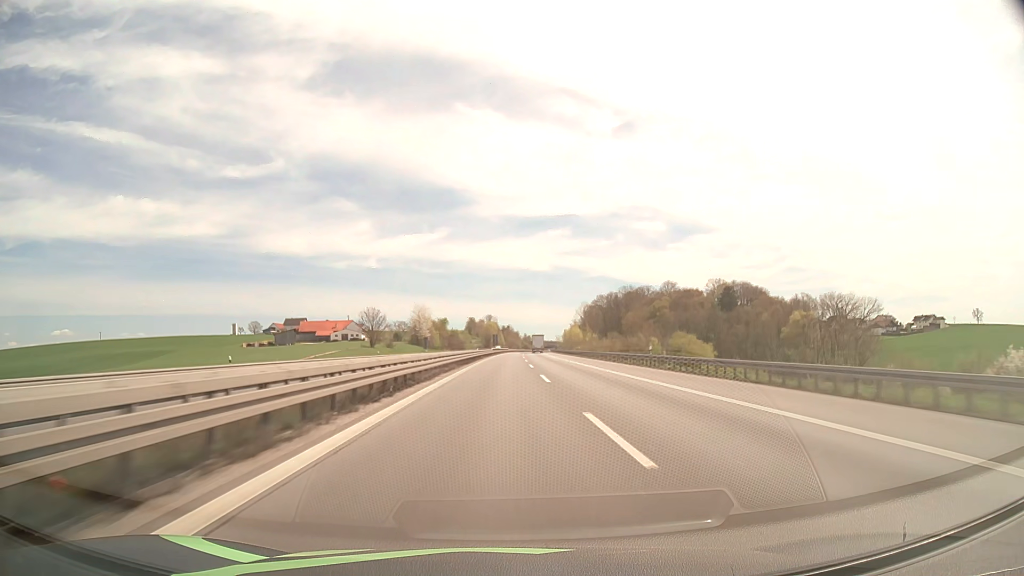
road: motorway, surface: asphalt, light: Day
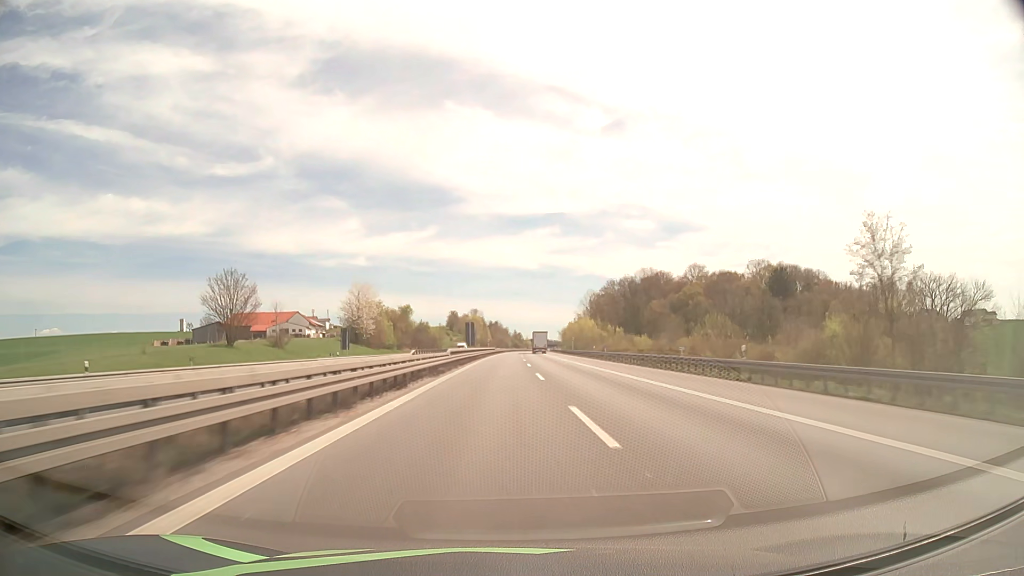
(+0.5, +69.2) m; +1°
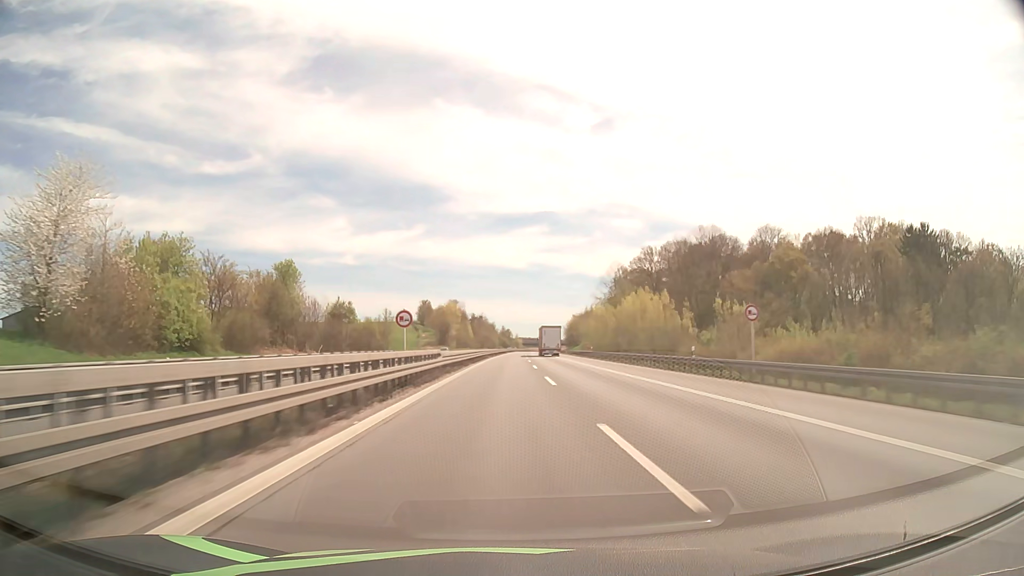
(+0.7, +91.6) m; +1°
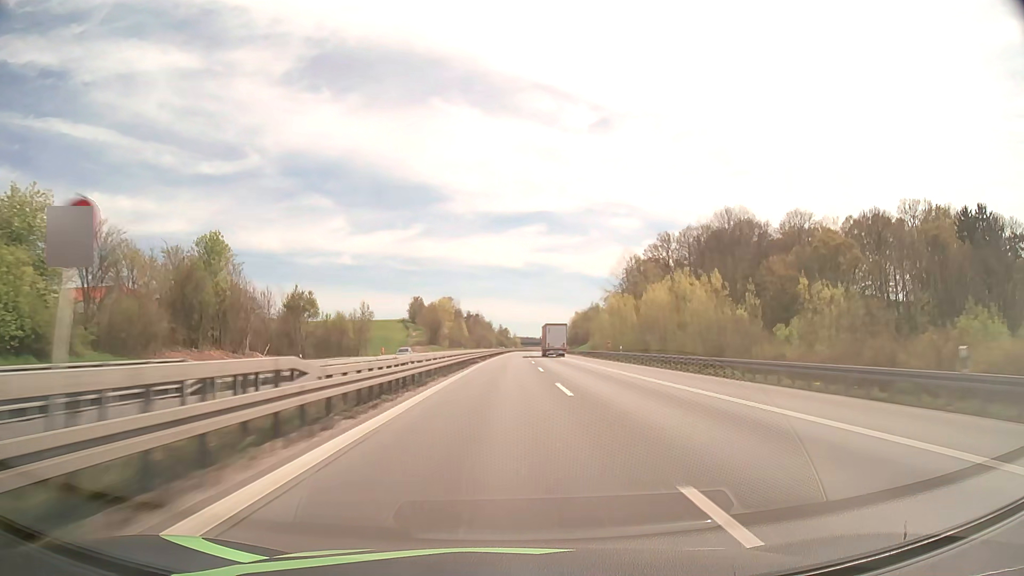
(+0.1, +22.8) m; 0°
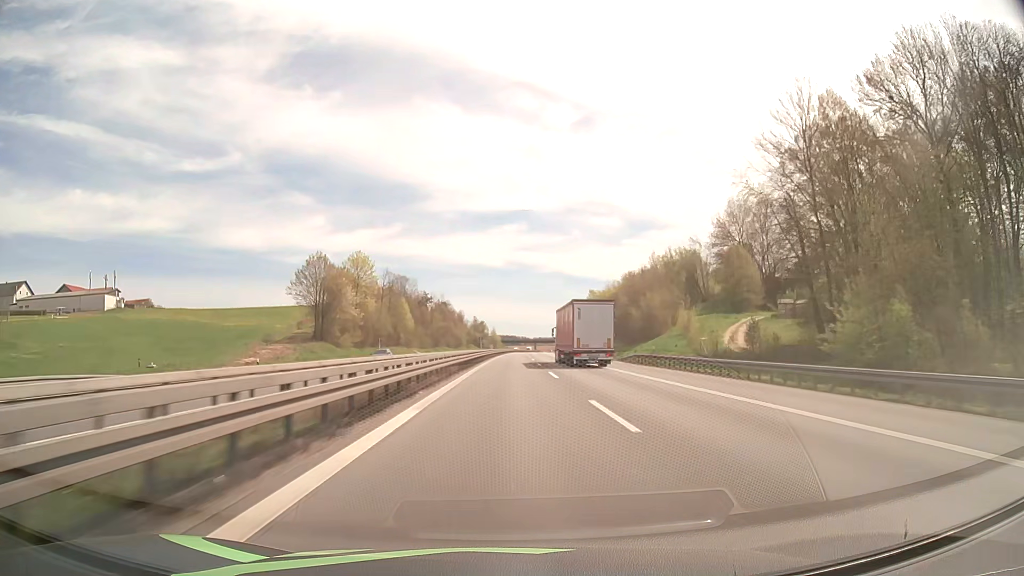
(+1.6, +113.7) m; +2°
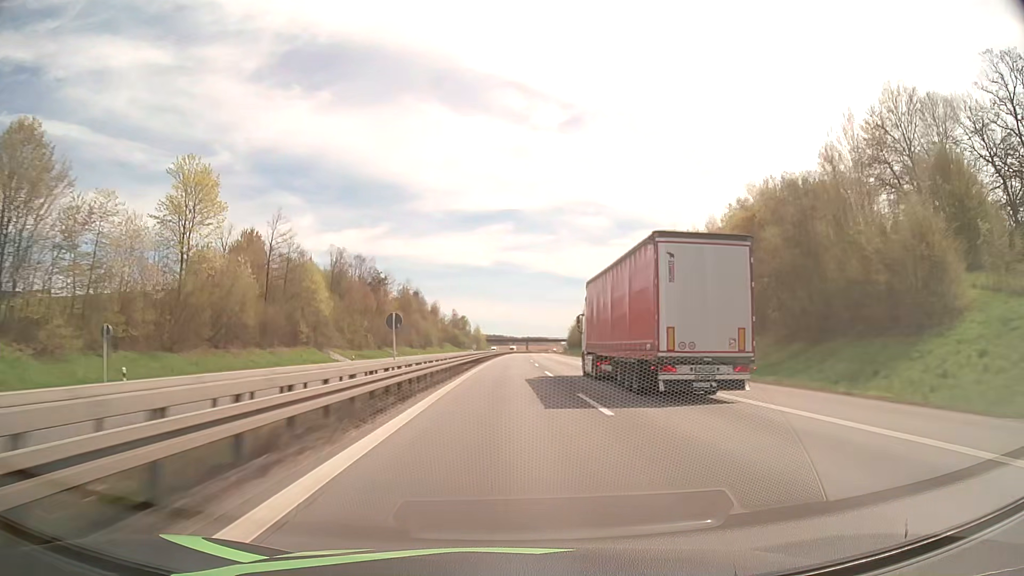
(+0.7, +68.0) m; +1°
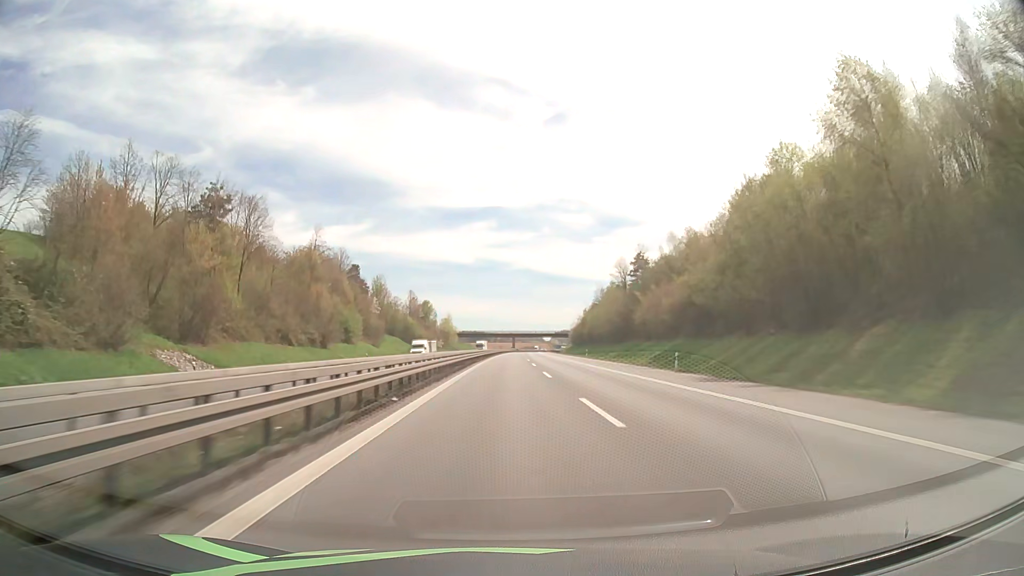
(+1.1, +90.5) m; +1°
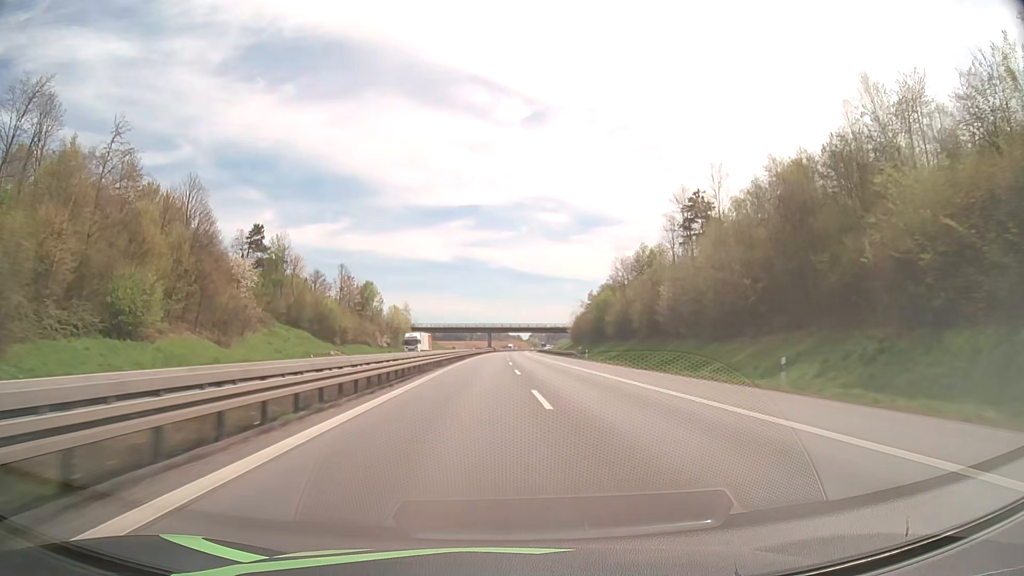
(+1.1, +67.5) m; +2°
(0, +10) (0, +20) (0, +30) (0, +40) (0, +50) (+1, +60) (+1, +70) (+1, +80) (+1, +90) (+2, +100) m
